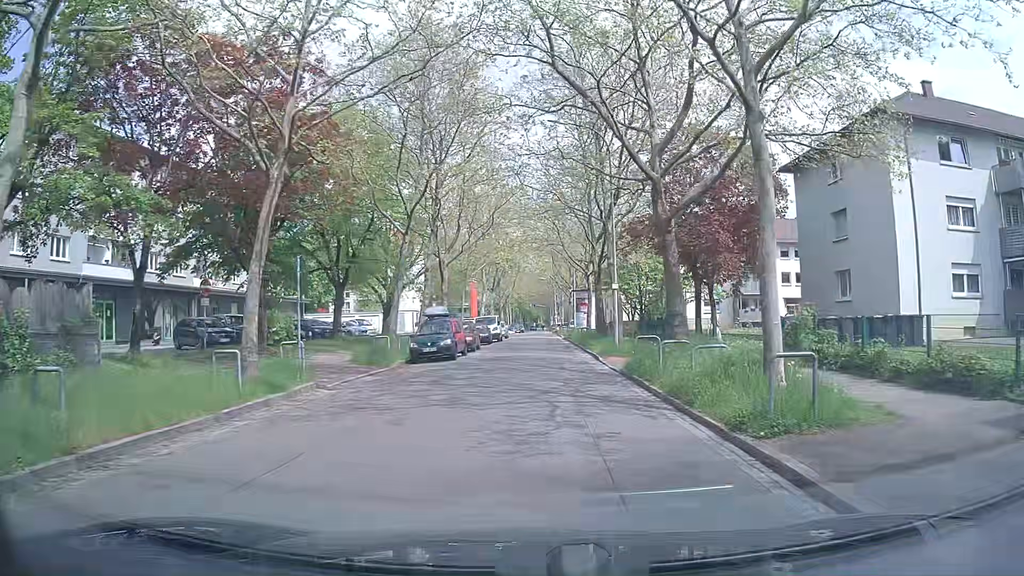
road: unclassified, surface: asphalt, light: Day
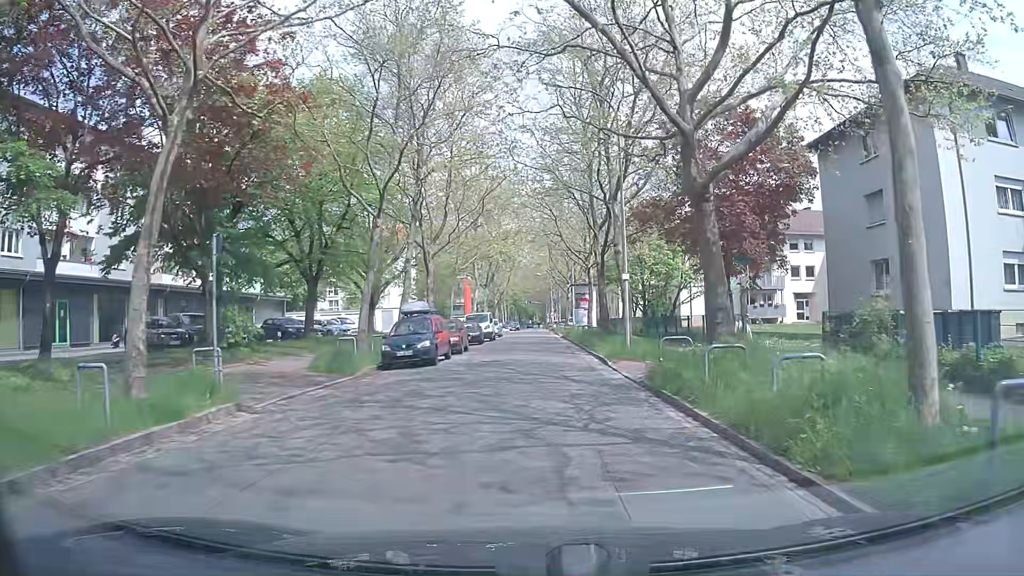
(+0.1, +4.1) m; 0°
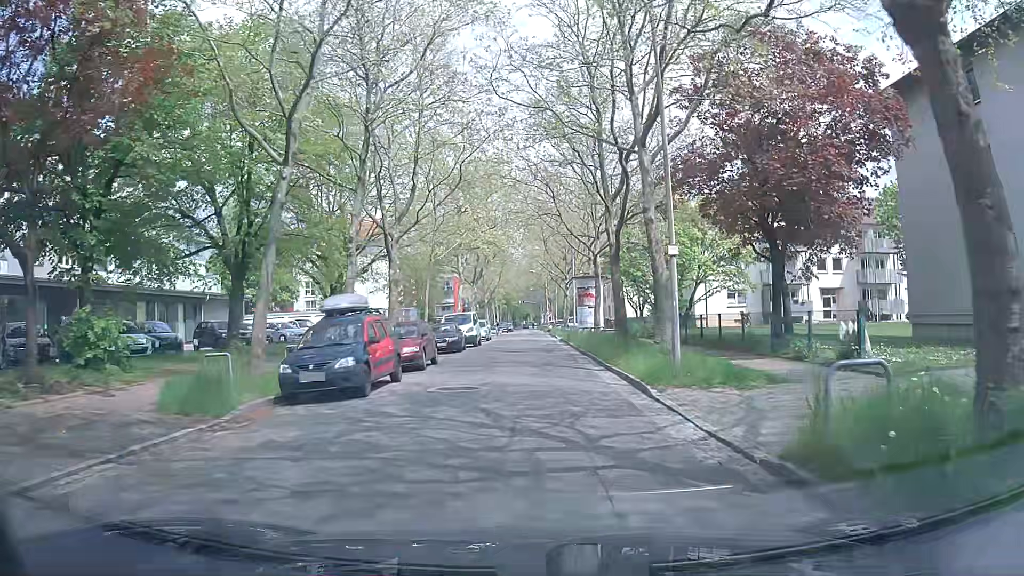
(+0.2, +8.3) m; +2°
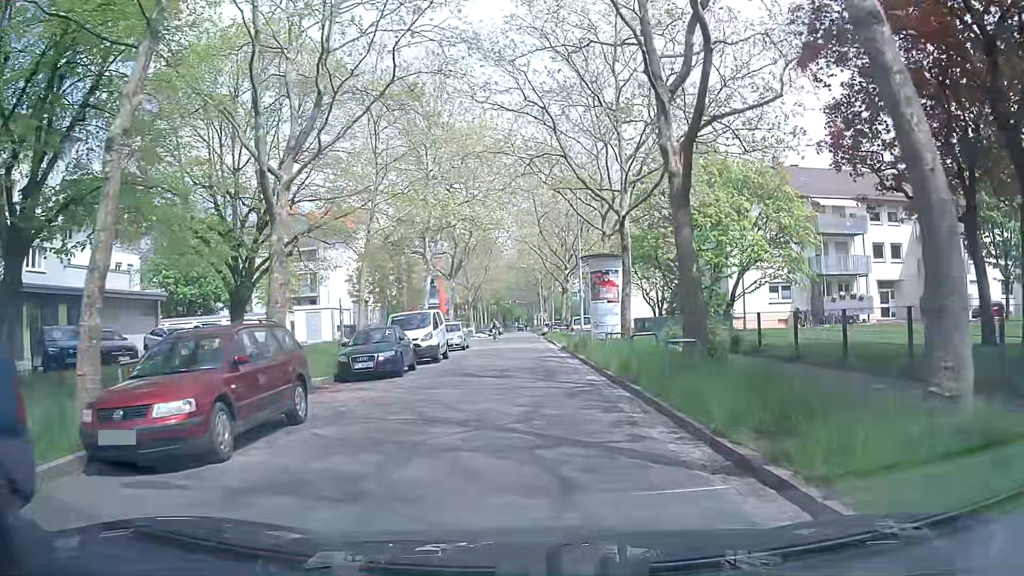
(-0.1, +12.6) m; -1°
(0, +10) (0, +20) (0, +30) (0, +40) (0, +50) (0, +60) (0, +70) (0, +80) (0, +90) (0, +100) m
